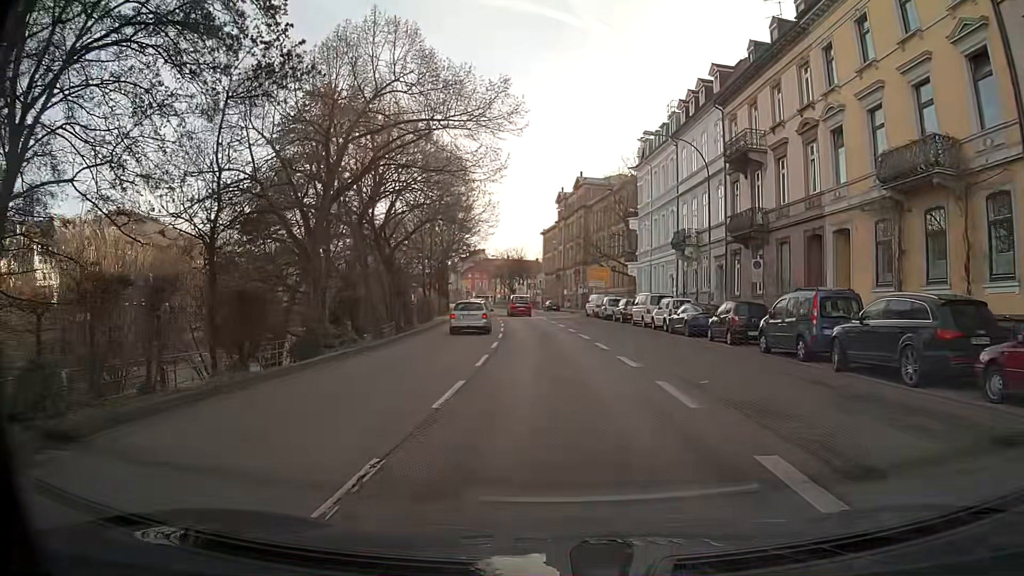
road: primary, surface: asphalt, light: Day
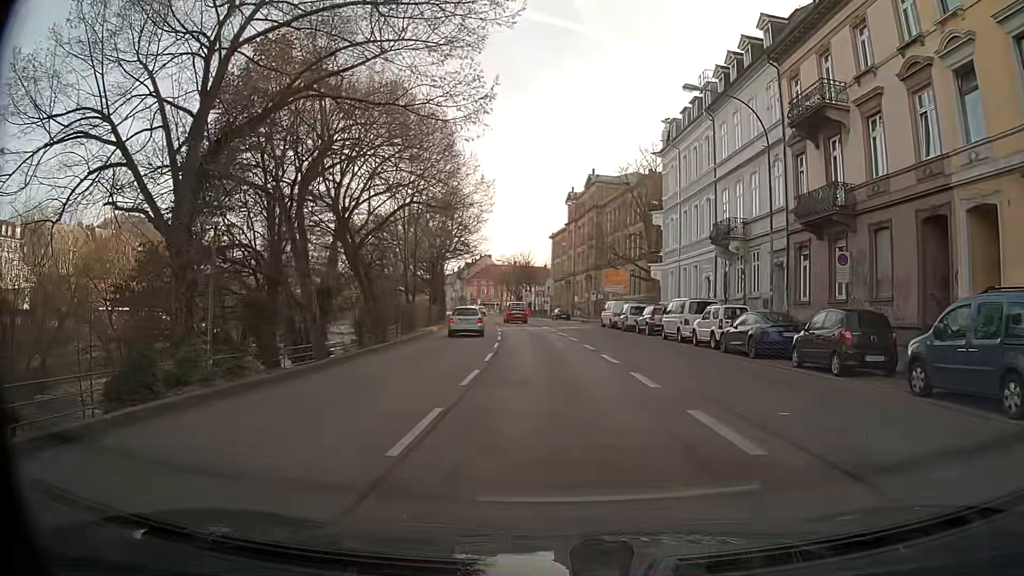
(-0.1, +8.4) m; -1°
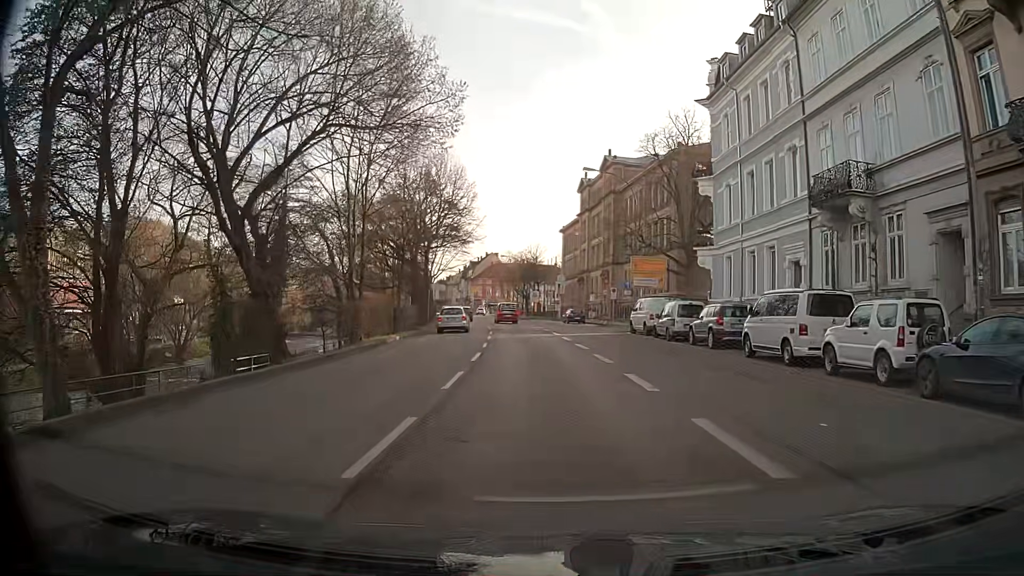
(0.0, +13.0) m; 0°
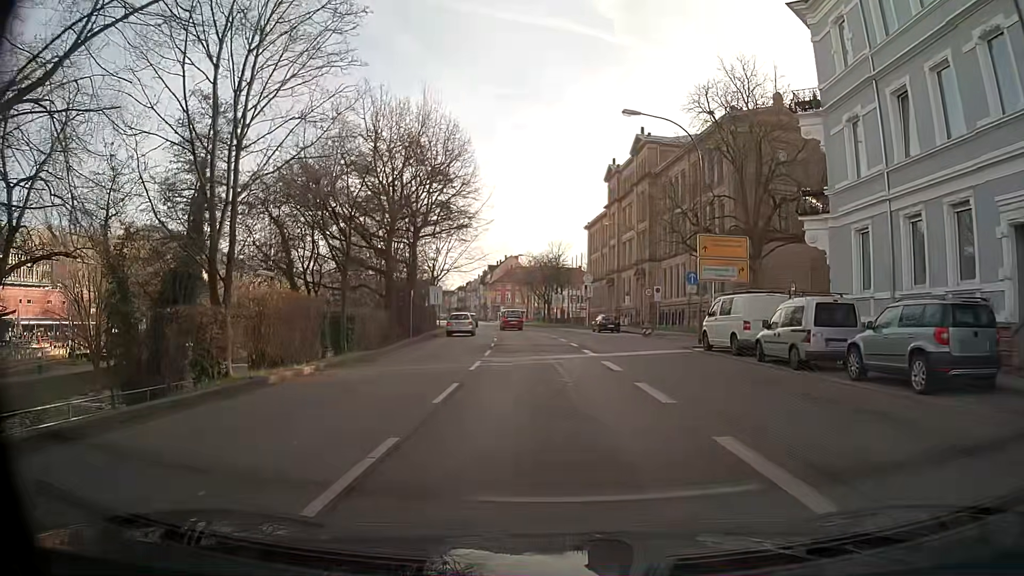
(-0.4, +13.2) m; -3°
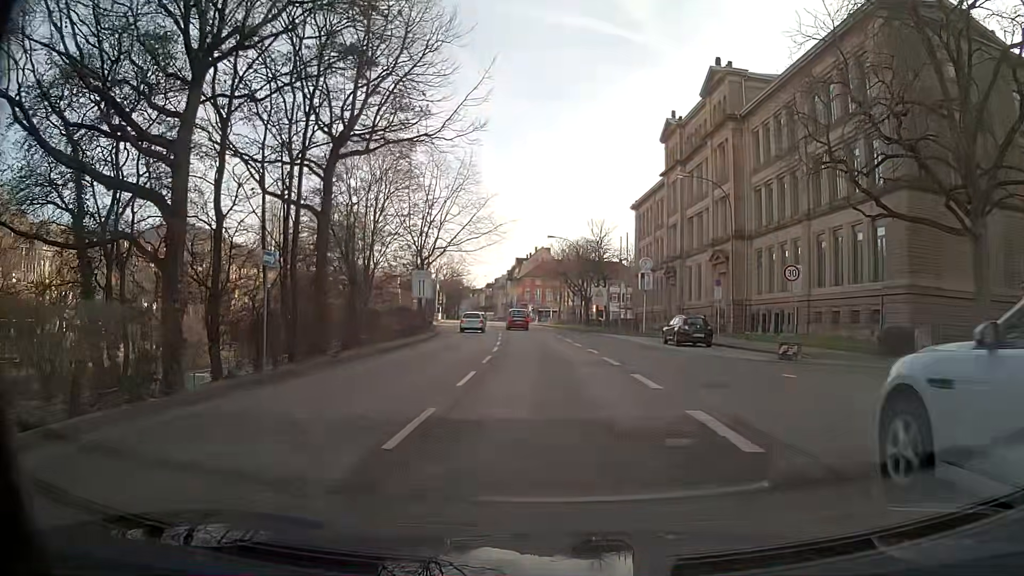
(-0.4, +21.9) m; -2°
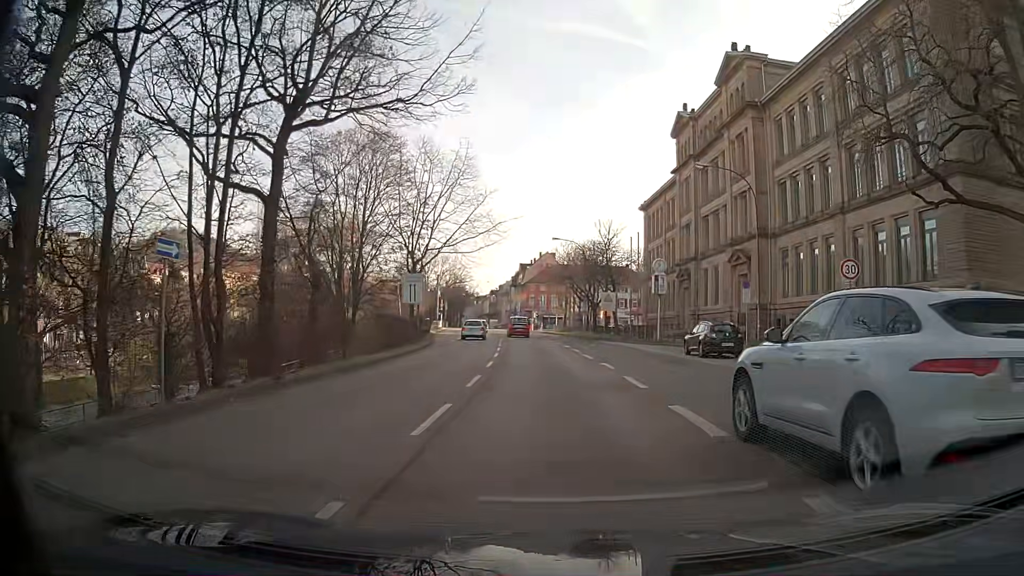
(0.0, +4.4) m; -1°
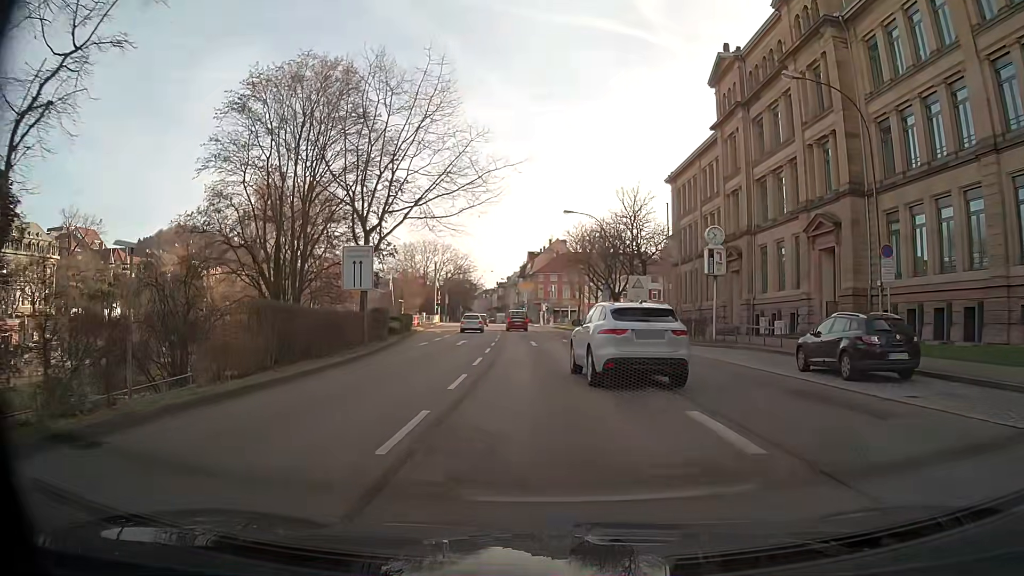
(-0.1, +13.3) m; -1°
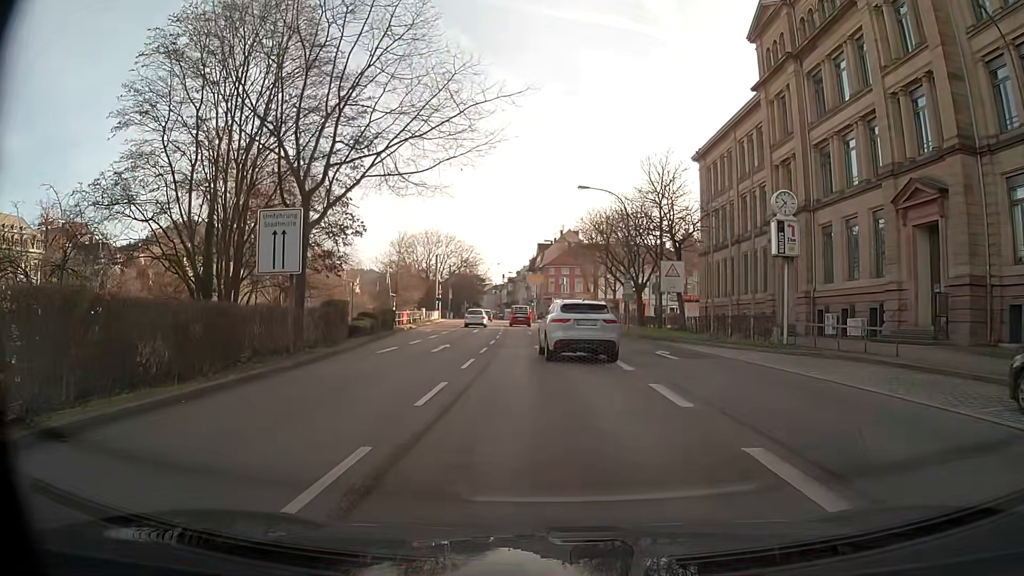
(0.0, +9.0) m; 0°
